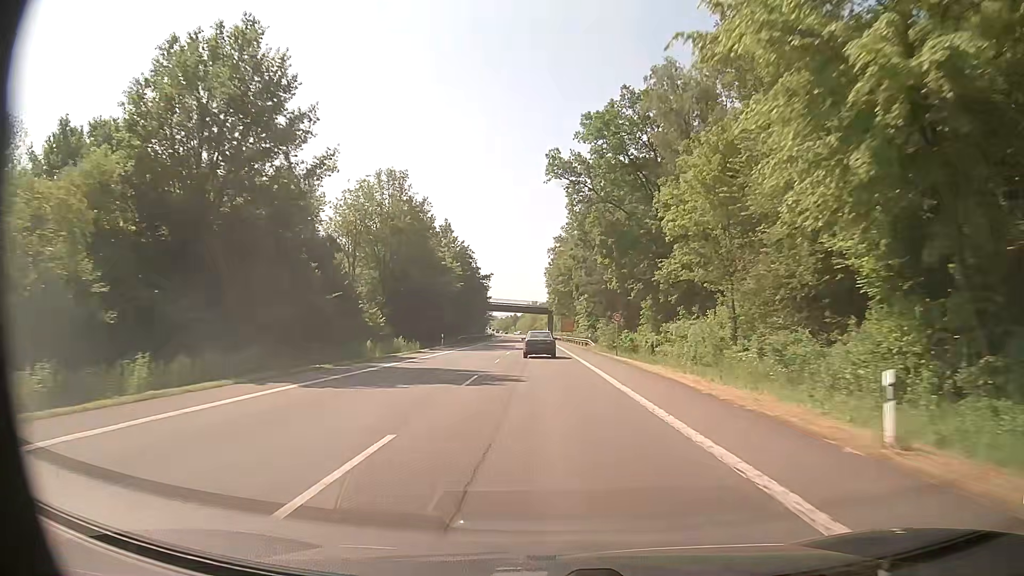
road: primary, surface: asphalt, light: Day
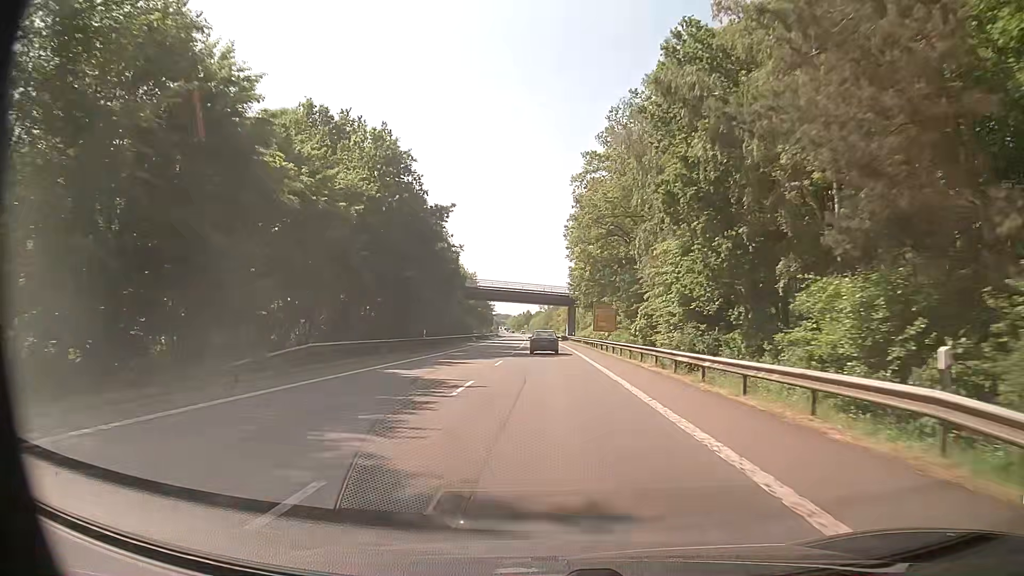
(-0.9, +50.0) m; -1°
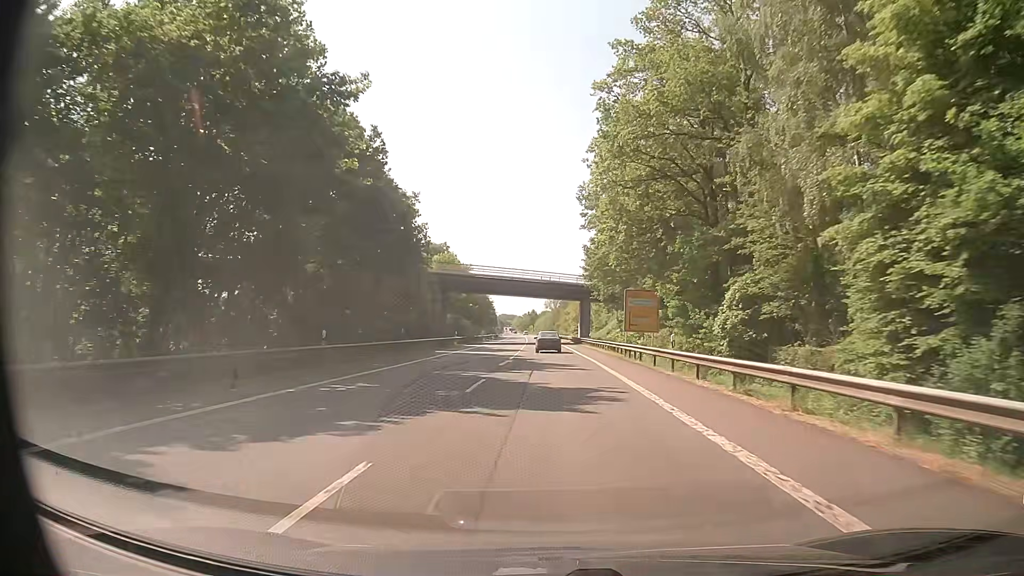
(-0.1, +22.6) m; -1°
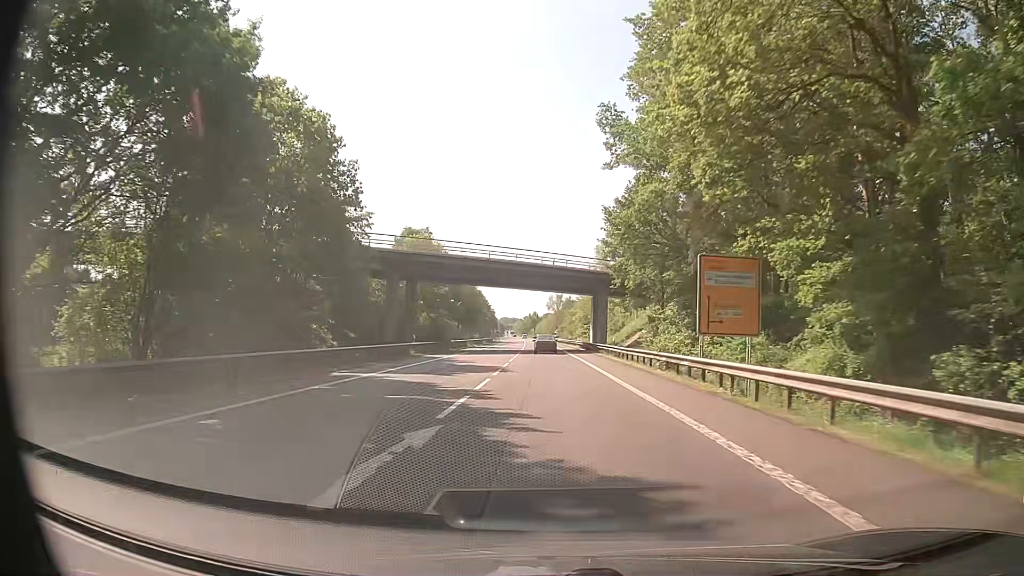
(0.0, +21.9) m; 0°
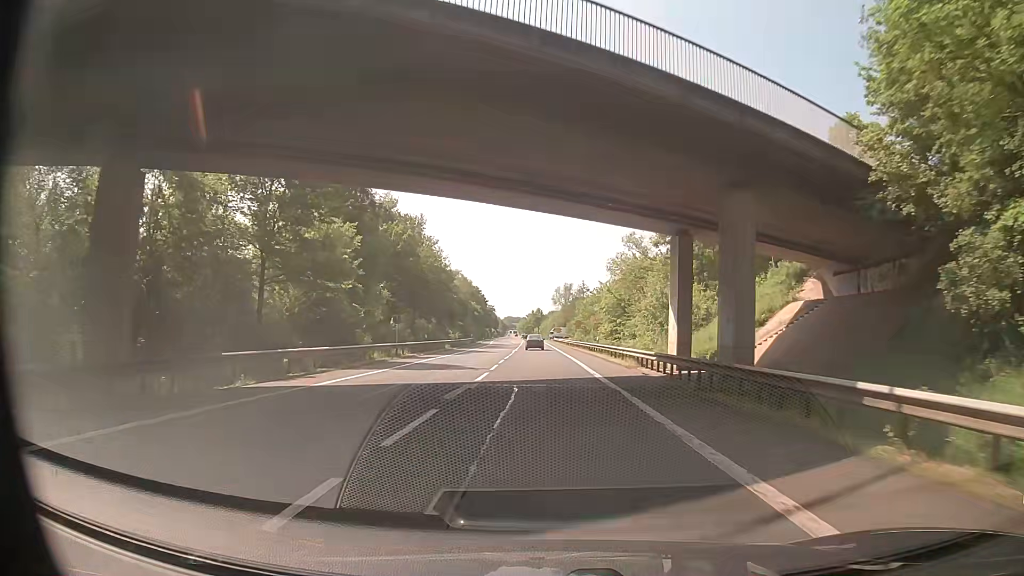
(0.0, +44.6) m; 0°
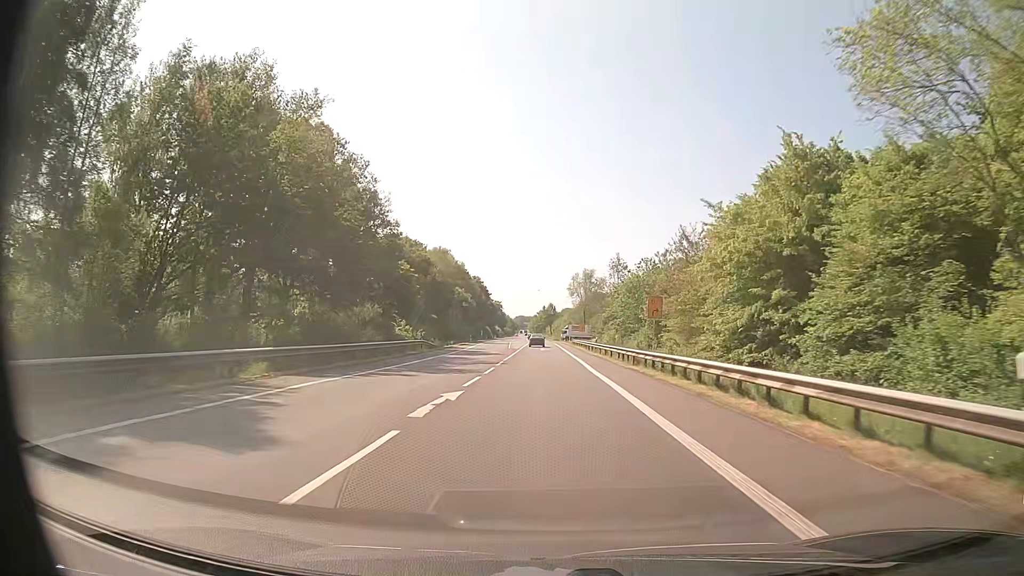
(-0.2, +45.0) m; -1°
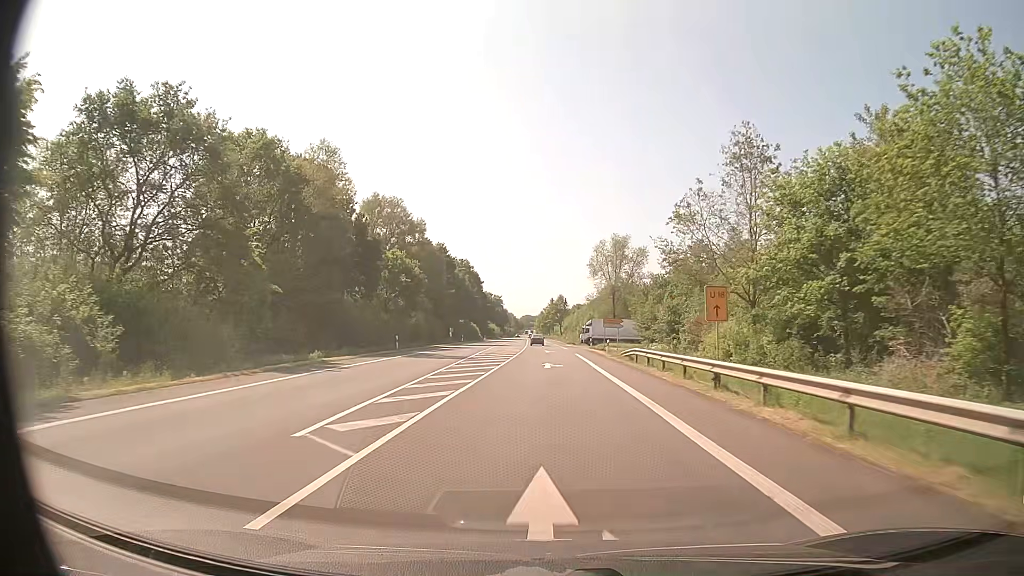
(-0.4, +56.4) m; -1°
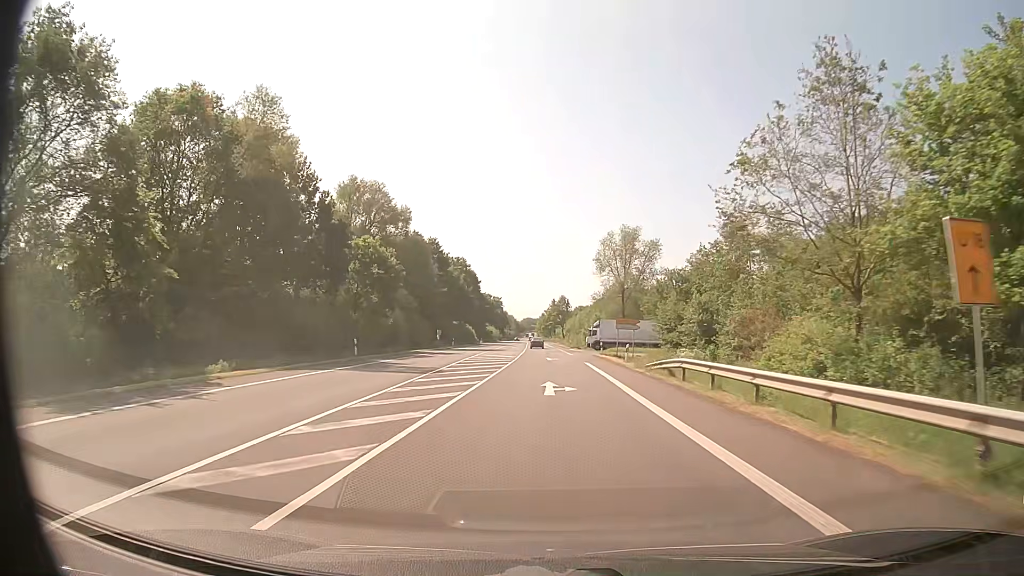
(0.0, +11.3) m; 0°
(0, +10) (0, +20) (0, +30) (0, +40) (0, +50) (0, +60) (0, +70) (-1, +80) (-1, +90) (-1, +100) m
